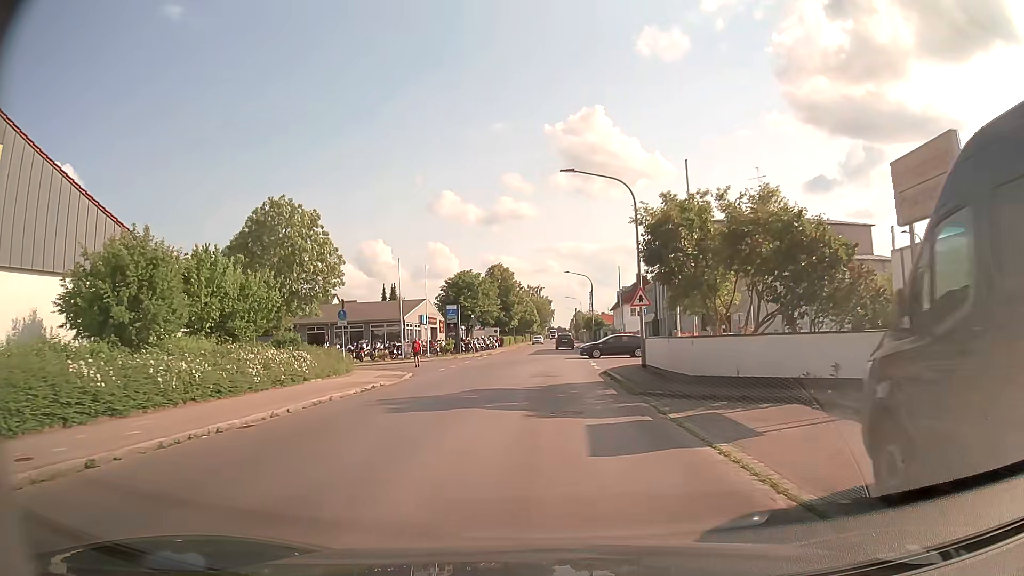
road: residential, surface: asphalt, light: Day
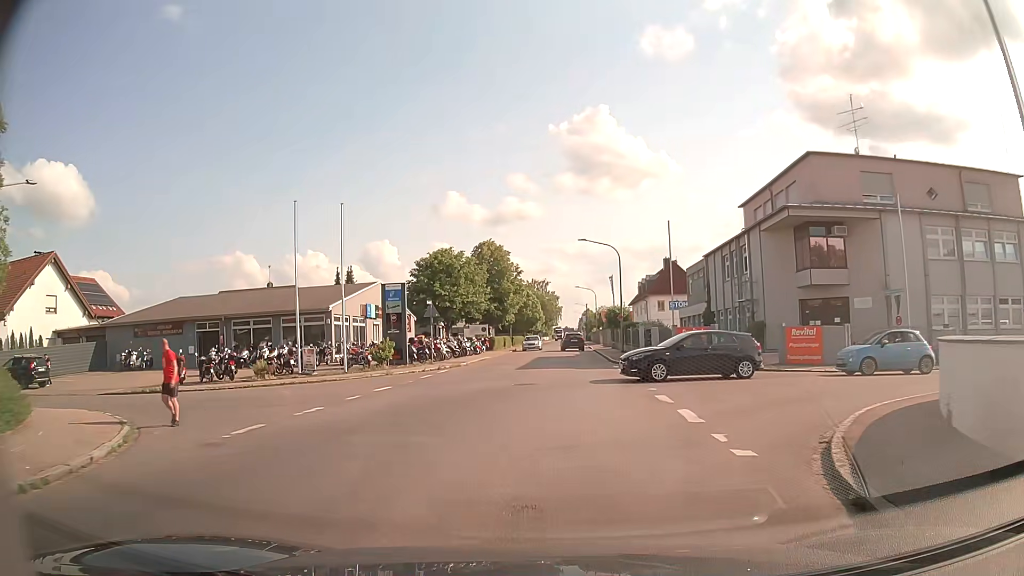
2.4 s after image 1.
(0.0, +22.4) m; 0°
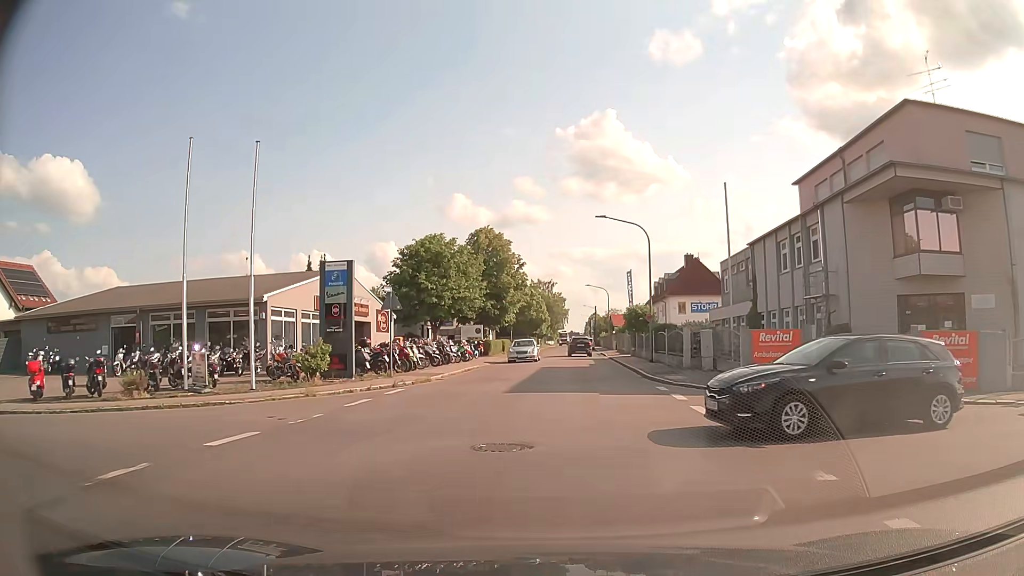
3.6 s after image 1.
(-0.1, +10.3) m; 0°
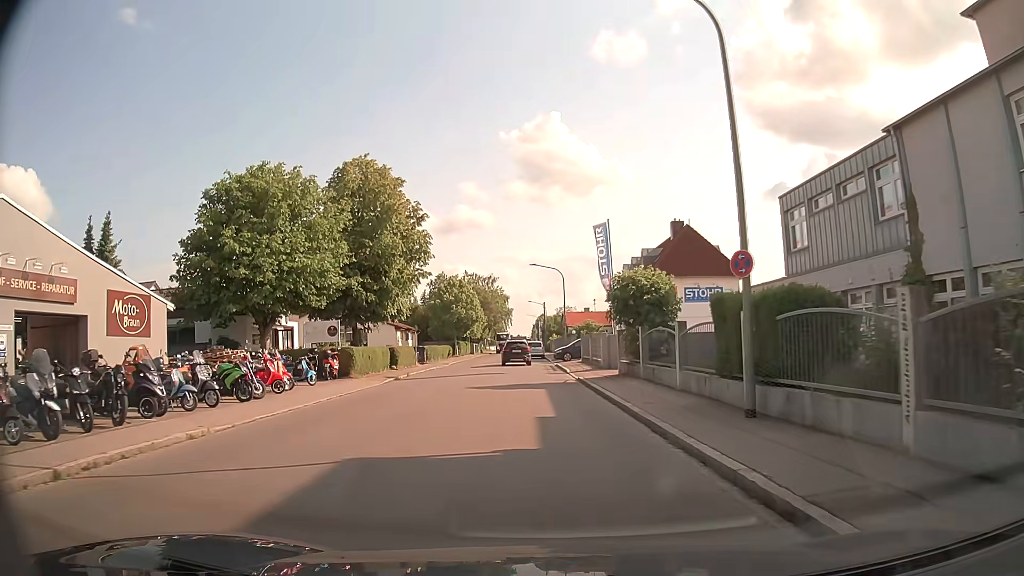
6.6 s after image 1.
(+1.2, +25.0) m; +5°
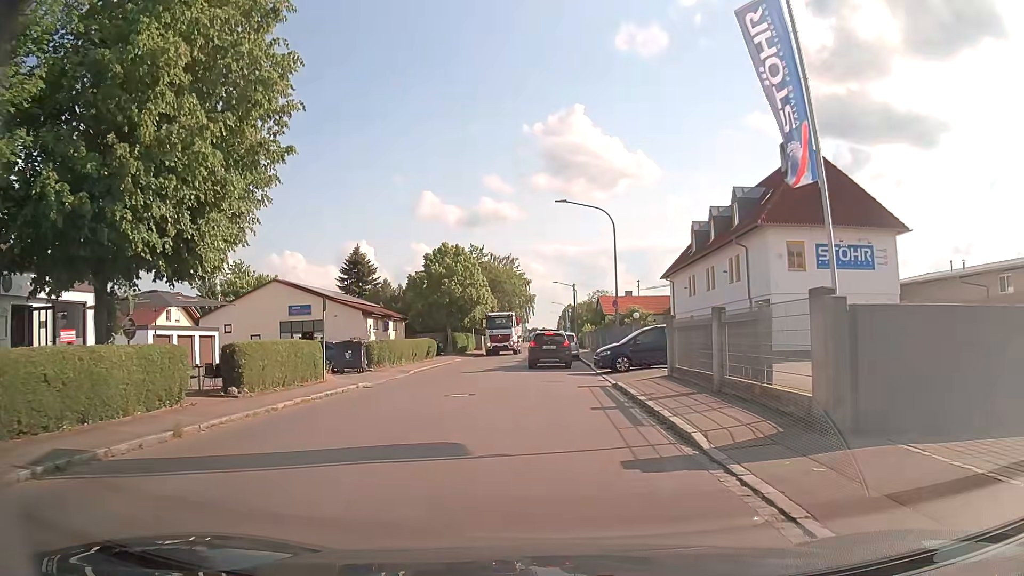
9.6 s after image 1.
(-0.7, +22.8) m; -3°
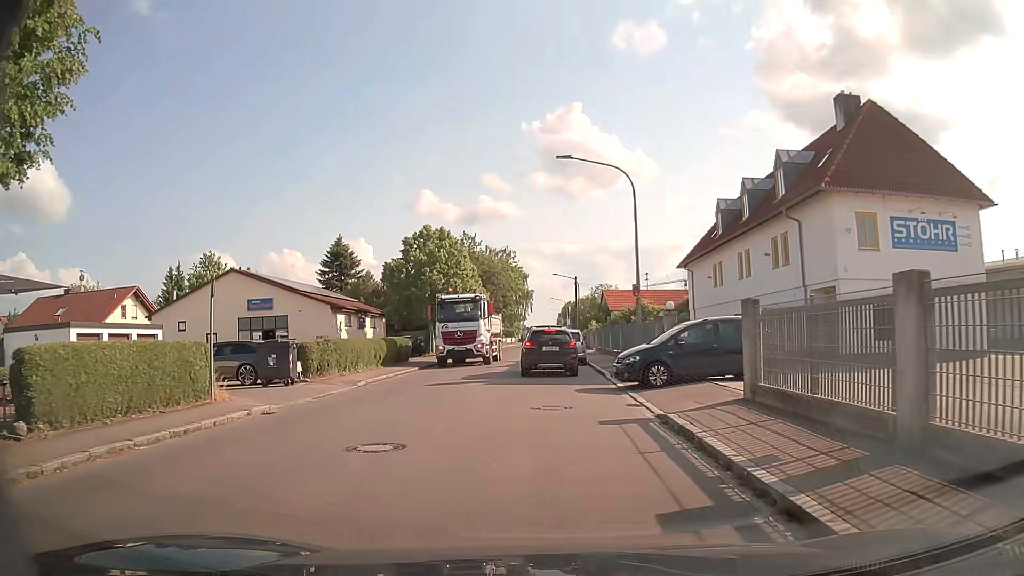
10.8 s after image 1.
(0.0, +7.7) m; 0°
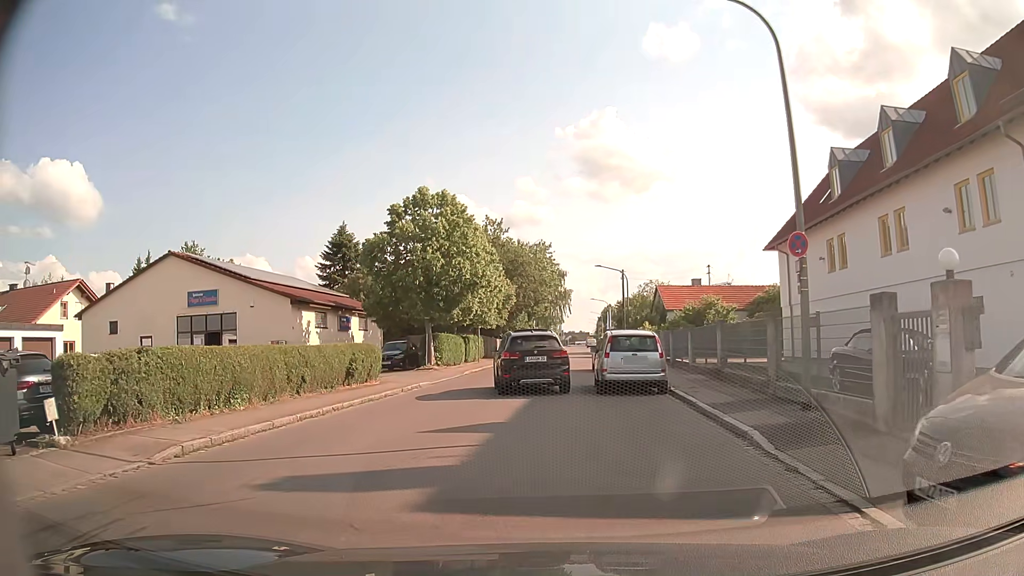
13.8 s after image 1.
(-0.1, +12.9) m; -3°
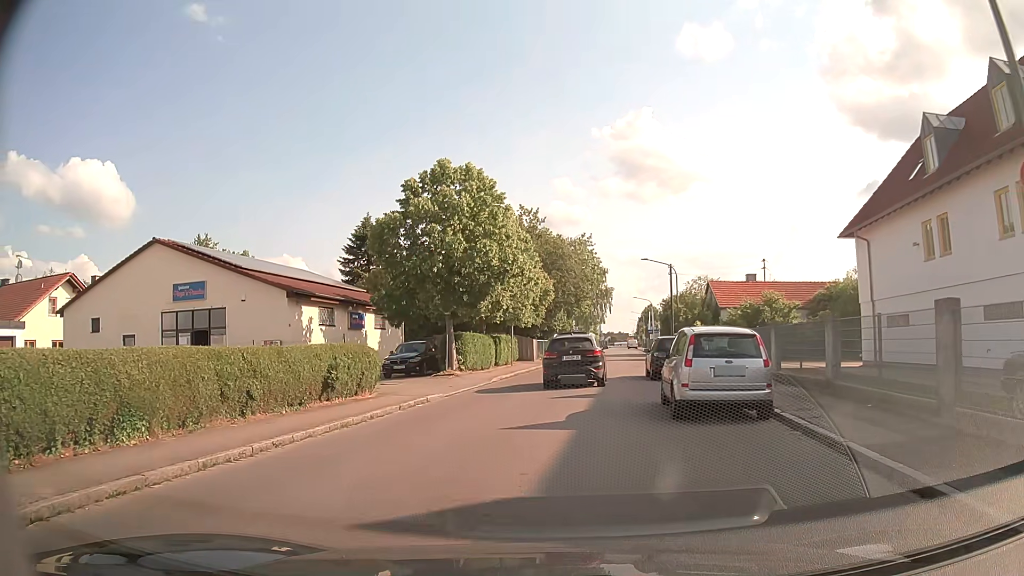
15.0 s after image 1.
(-0.1, +5.5) m; -4°
(0, +10) (+1, +20) (+2, +30) (+4, +40) (+6, +50) (+7, +59) (+9, +69) (+10, +79) (+11, +89) (+13, +99) m
